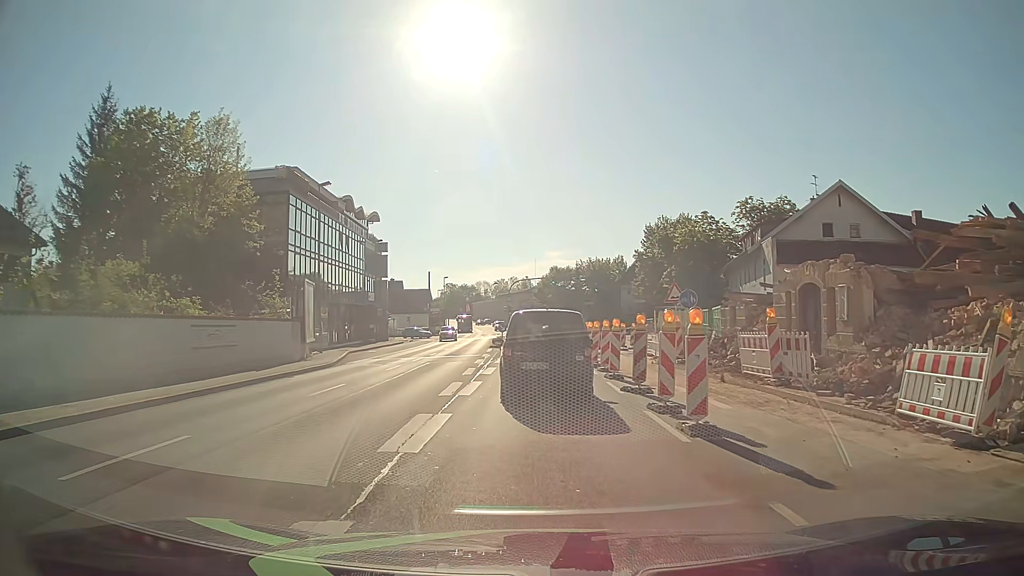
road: primary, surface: asphalt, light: Day
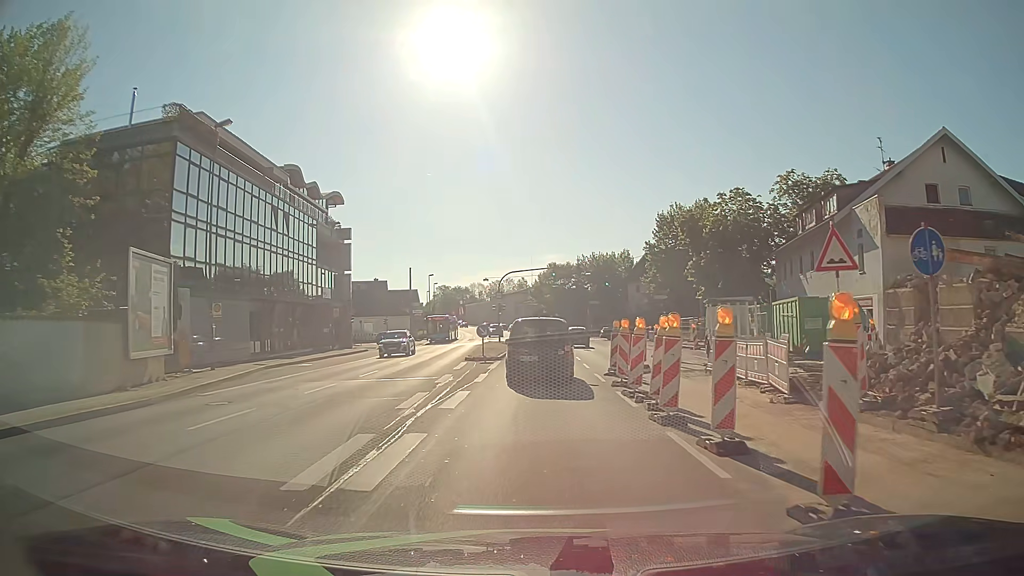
(0.0, +14.5) m; 0°
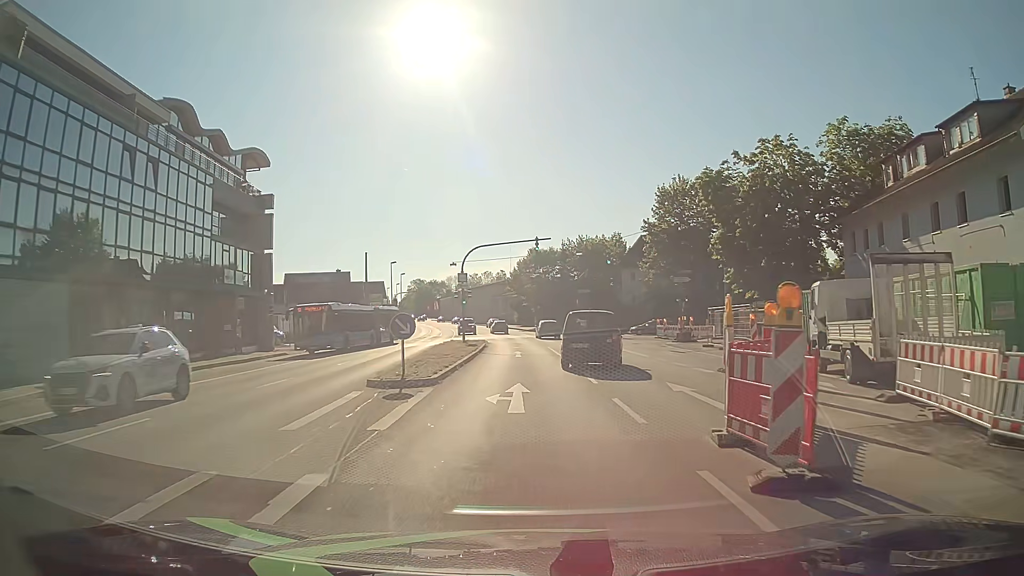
(+0.2, +15.3) m; +2°
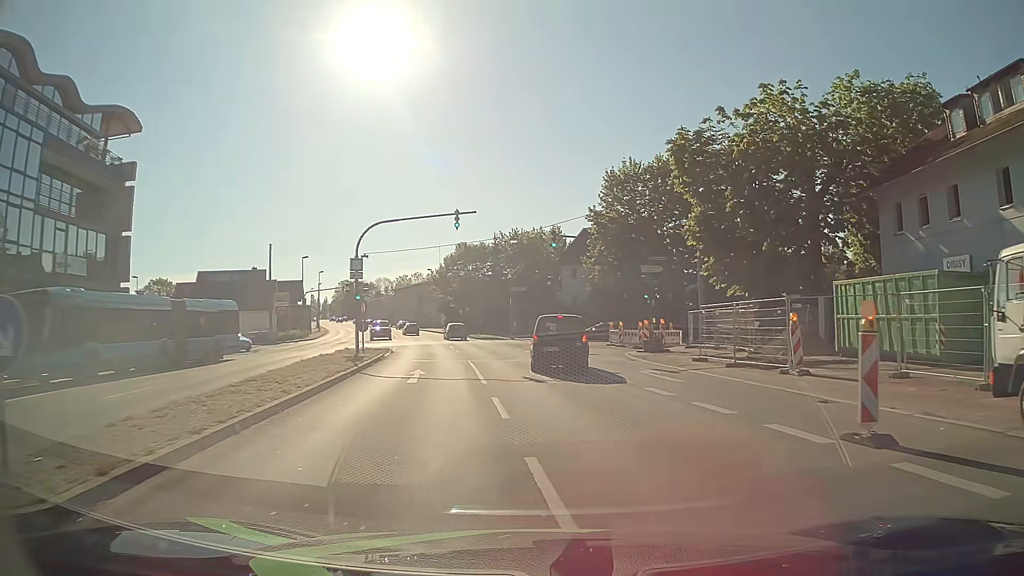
(+0.5, +11.2) m; +6°
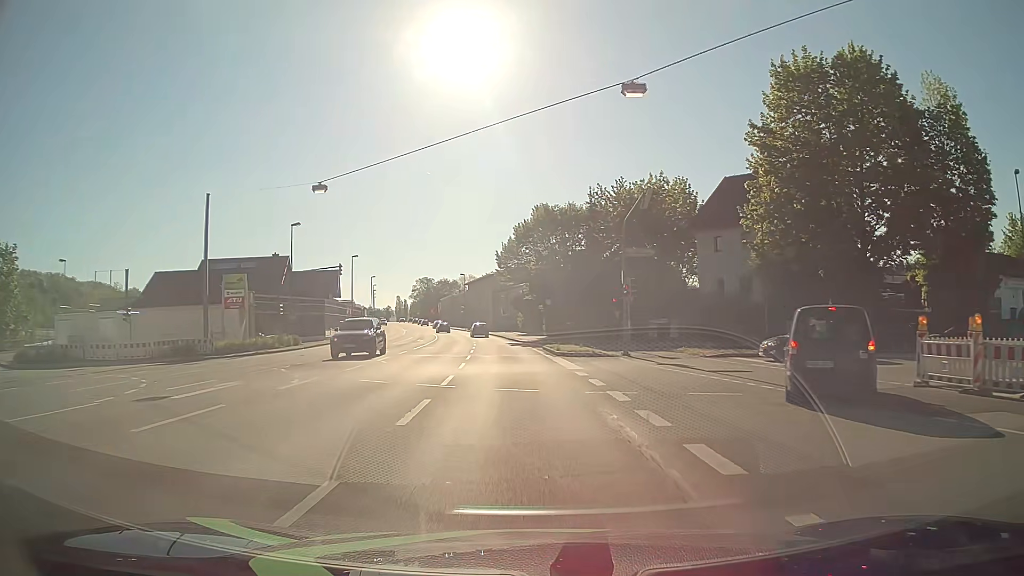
(-1.3, +31.8) m; -8°
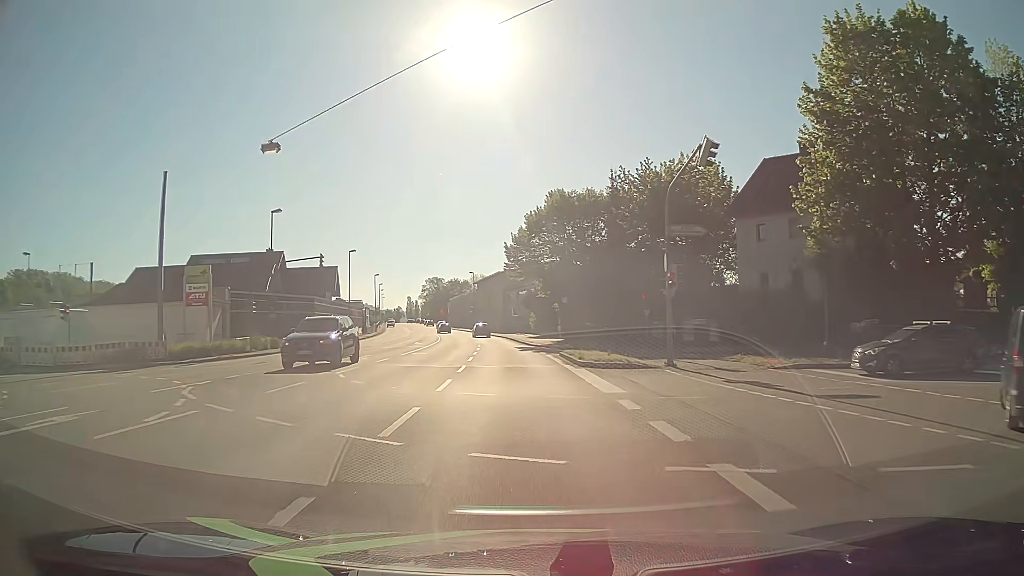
(-0.1, +7.3) m; -1°
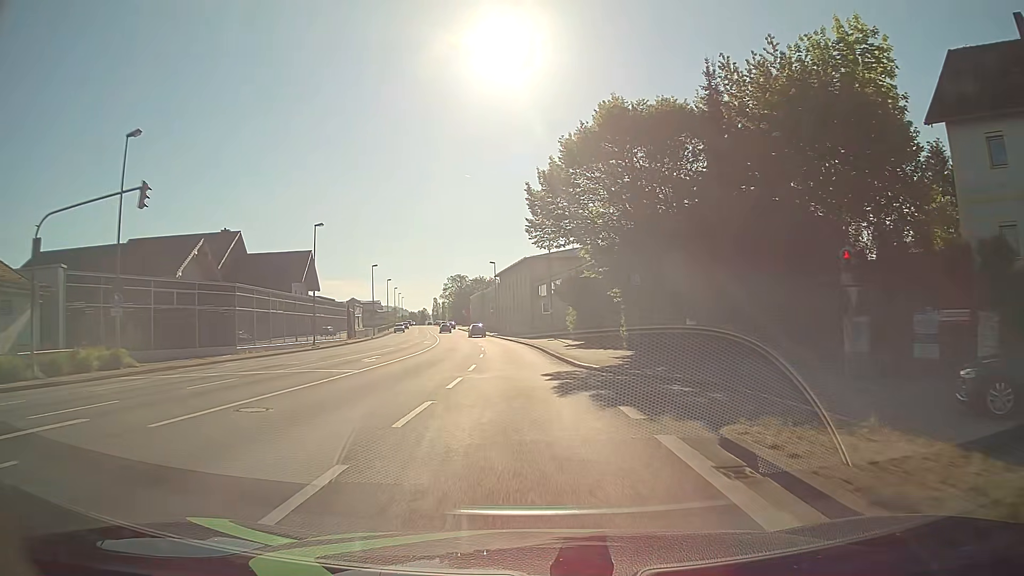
(-0.6, +23.0) m; -3°
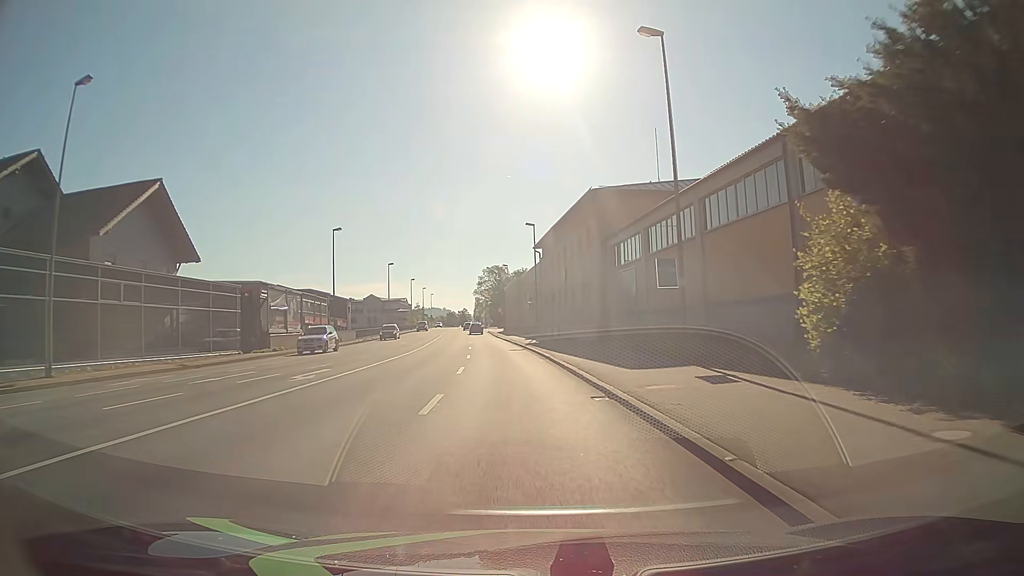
(-1.5, +38.3) m; -4°
(0, +10) (-1, +20) (-1, +30) (-2, +40) (-3, +50) (-4, +60) (-6, +70) (-7, +80) (-8, +90) (-9, +100) m
